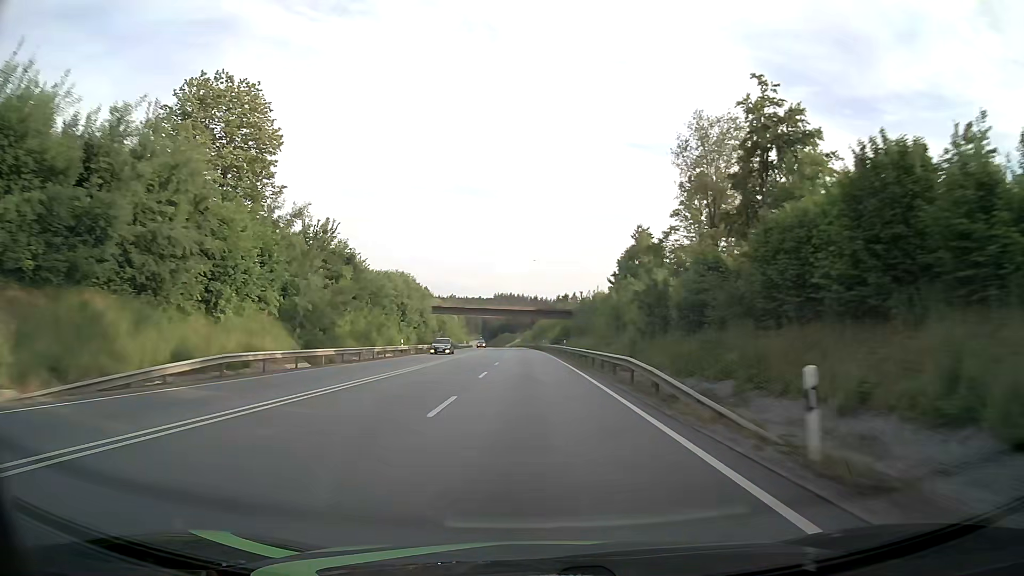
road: primary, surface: asphalt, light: Day
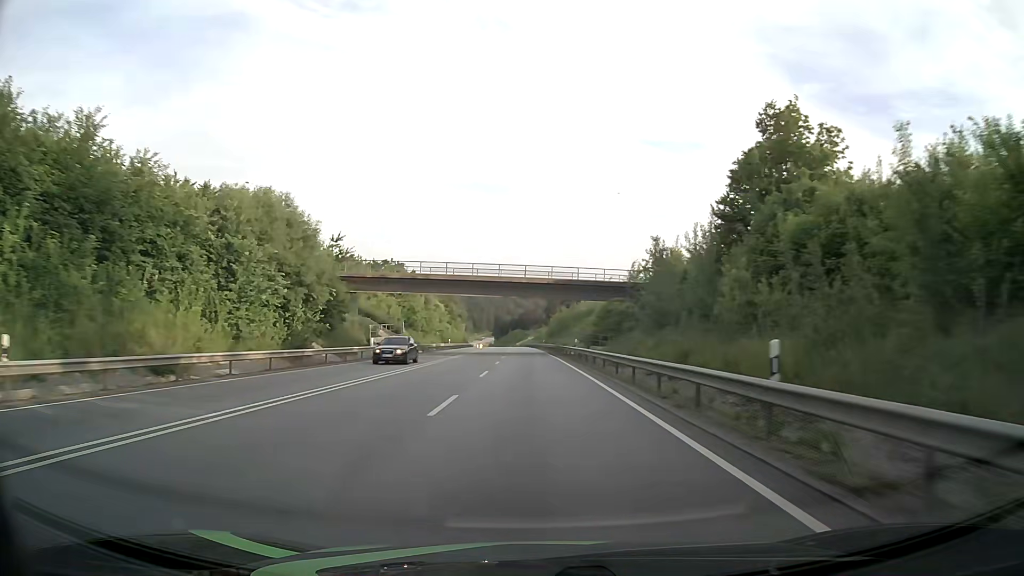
(-0.7, +47.7) m; -1°
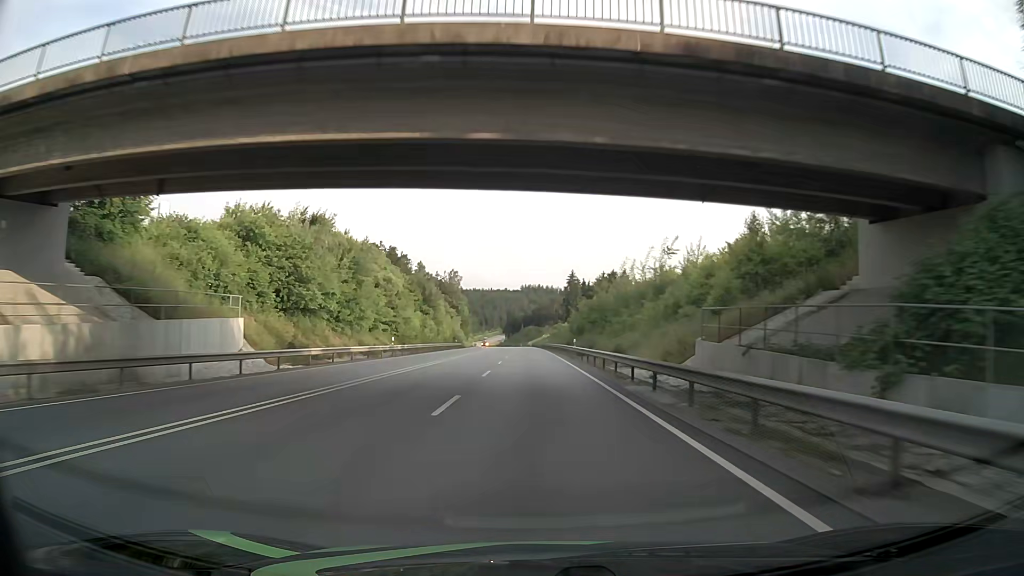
(-0.6, +47.6) m; -1°
(0, +10) (0, +20) (0, +30) (0, +40) (0, +50) (0, +60) (0, +70) (-1, +80) (-1, +90) (-1, +100) m
